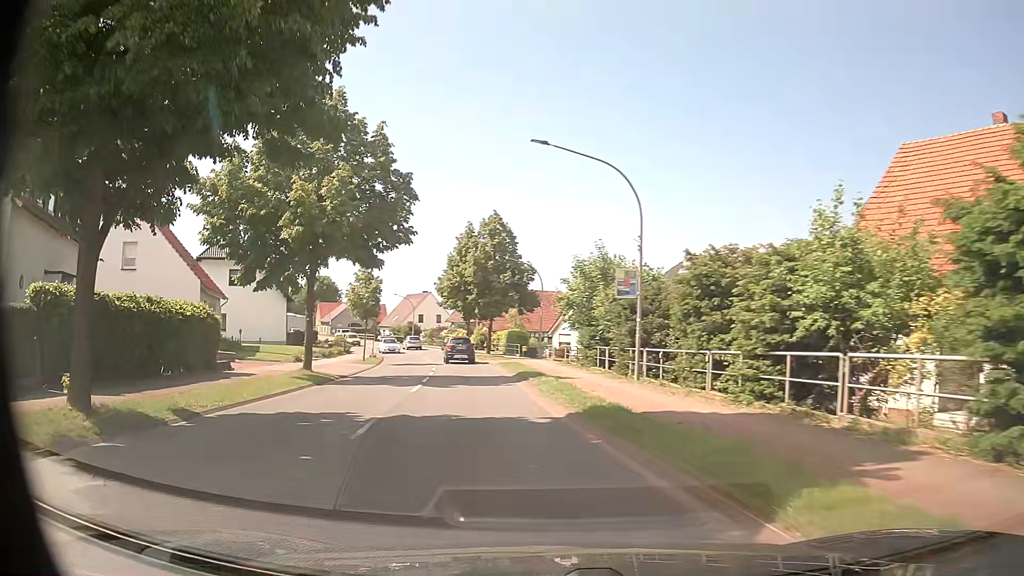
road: primary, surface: asphalt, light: Day
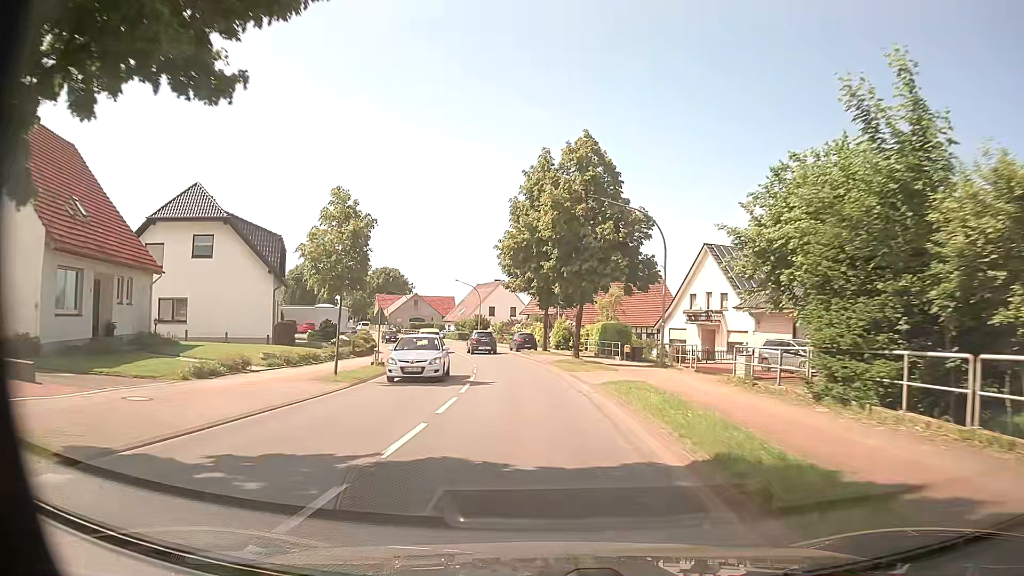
(-2.0, +20.4) m; -8°
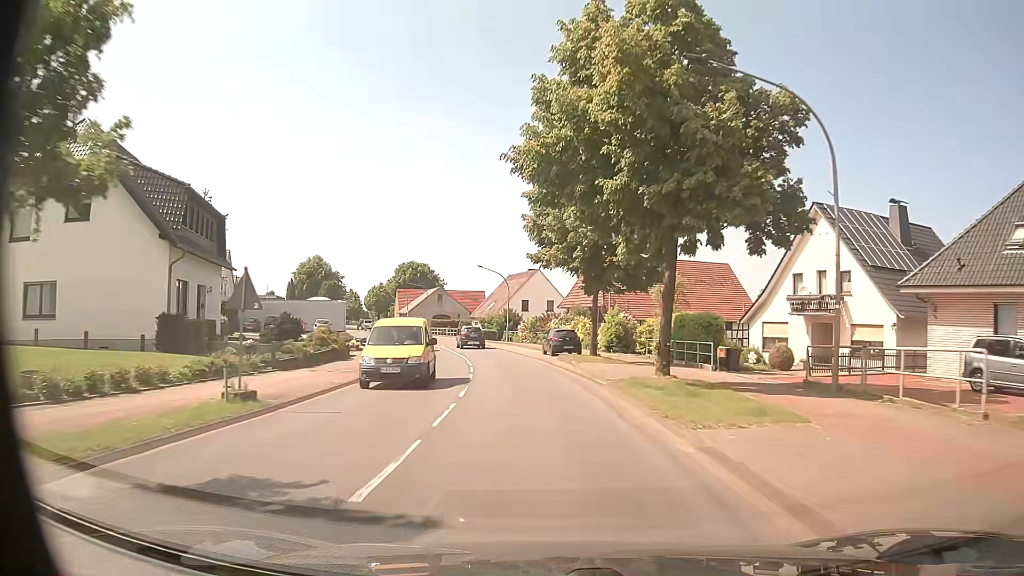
(-0.4, +15.8) m; -3°
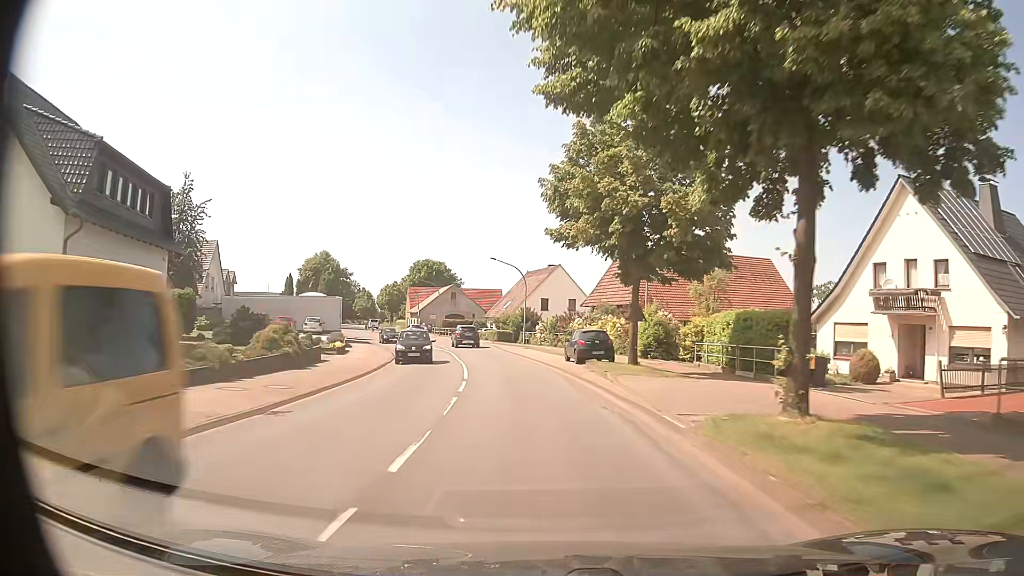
(-0.1, +7.9) m; -2°
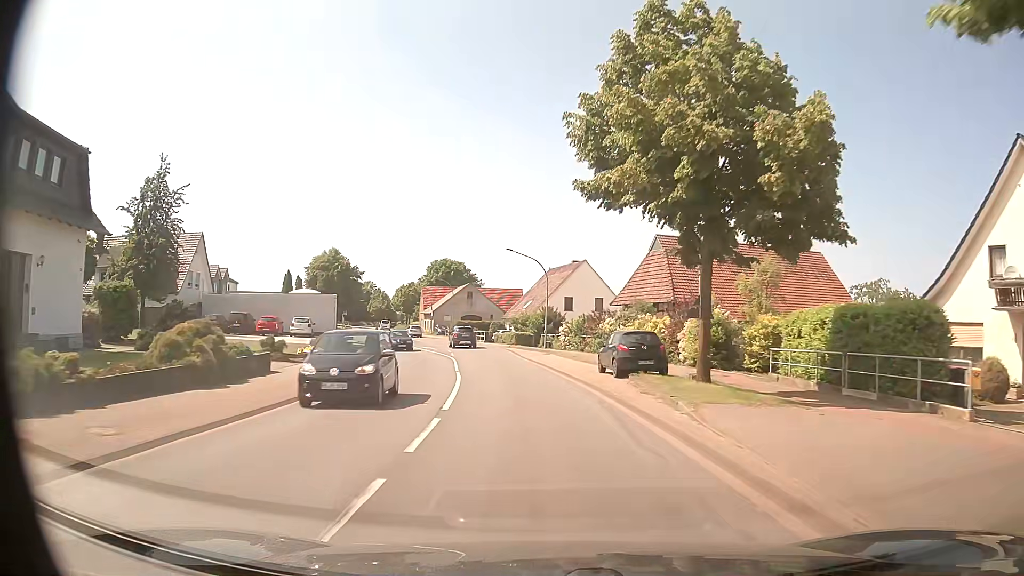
(-0.1, +7.9) m; -2°
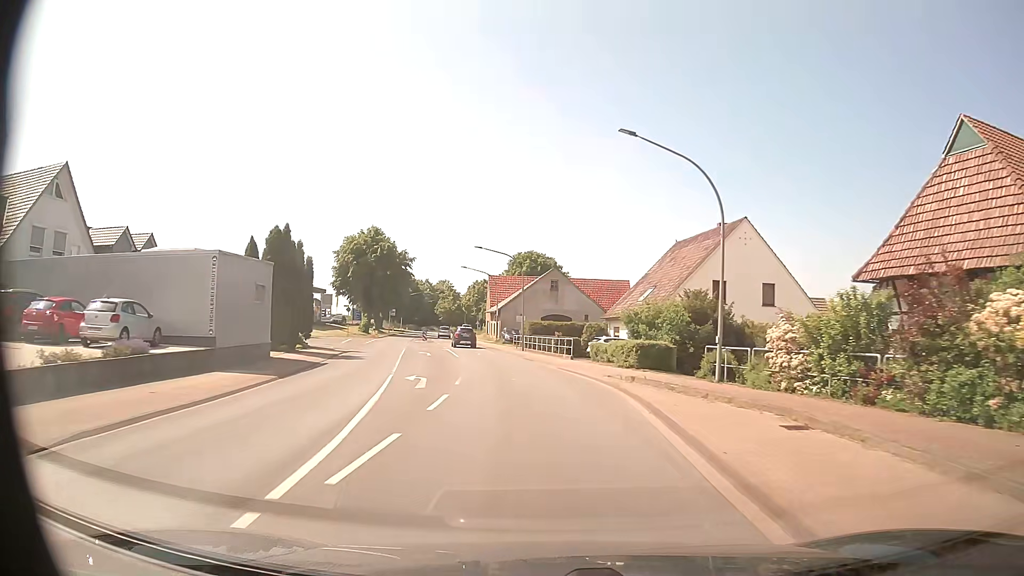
(-2.4, +32.0) m; -8°
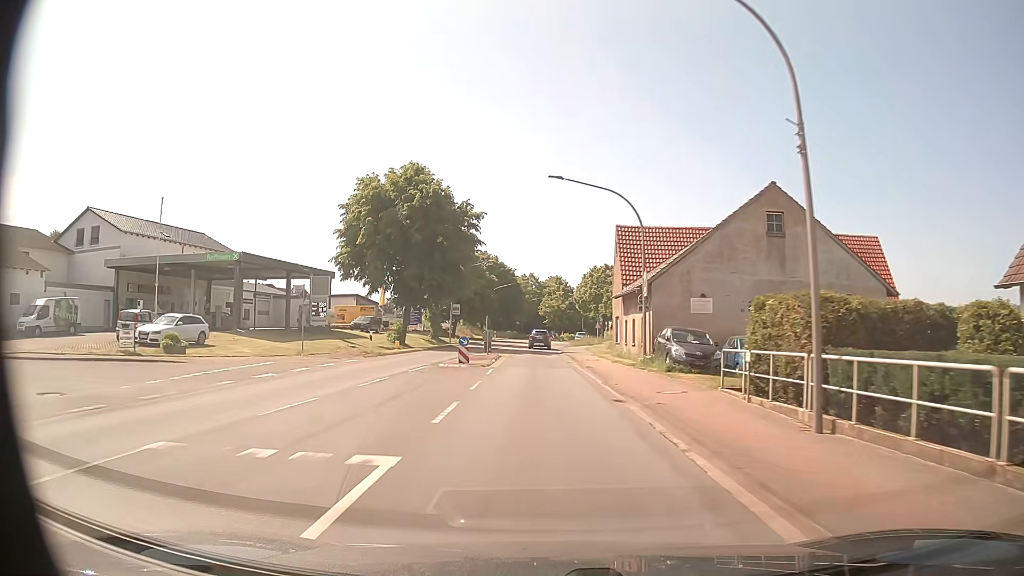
(-3.7, +40.1) m; -10°
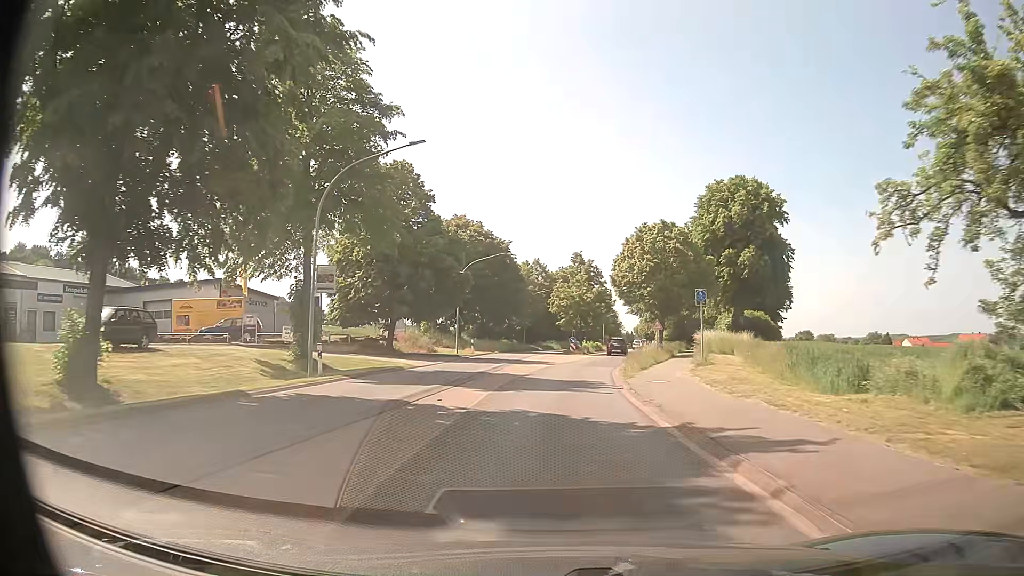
(-1.1, +40.1) m; -1°
(0, +10) (0, +20) (+1, +30) (+2, +40) (+4, +50) (+5, +60) (+7, +70) (+8, +79) (+10, +89) (+12, +99) m
